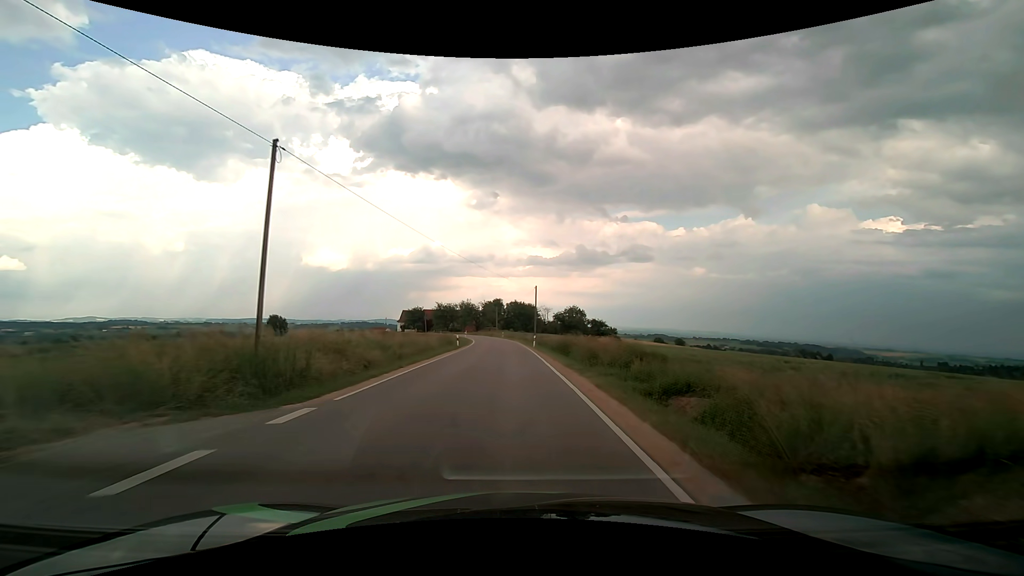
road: tertiary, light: Day
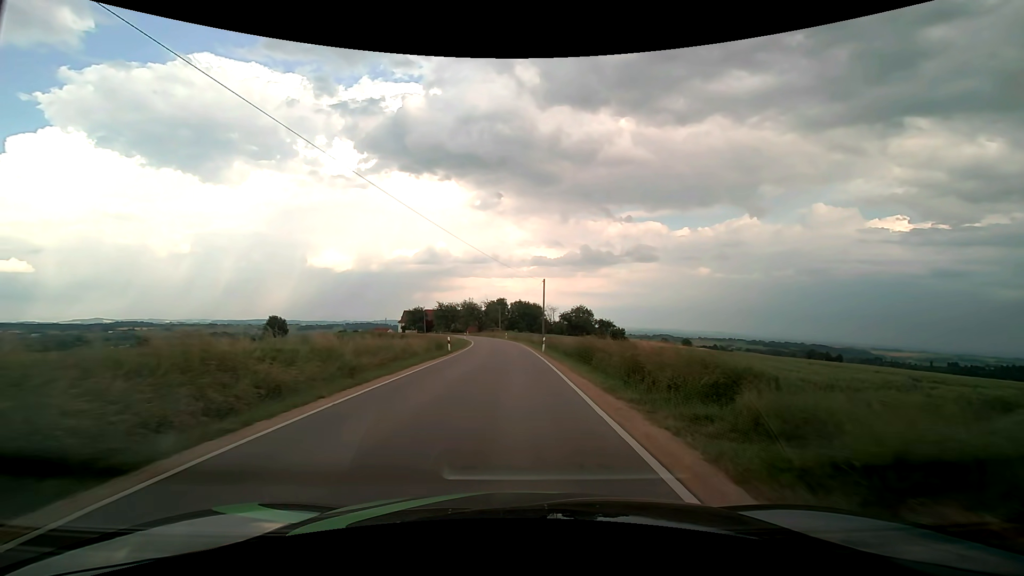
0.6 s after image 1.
(0.0, +7.8) m; -1°
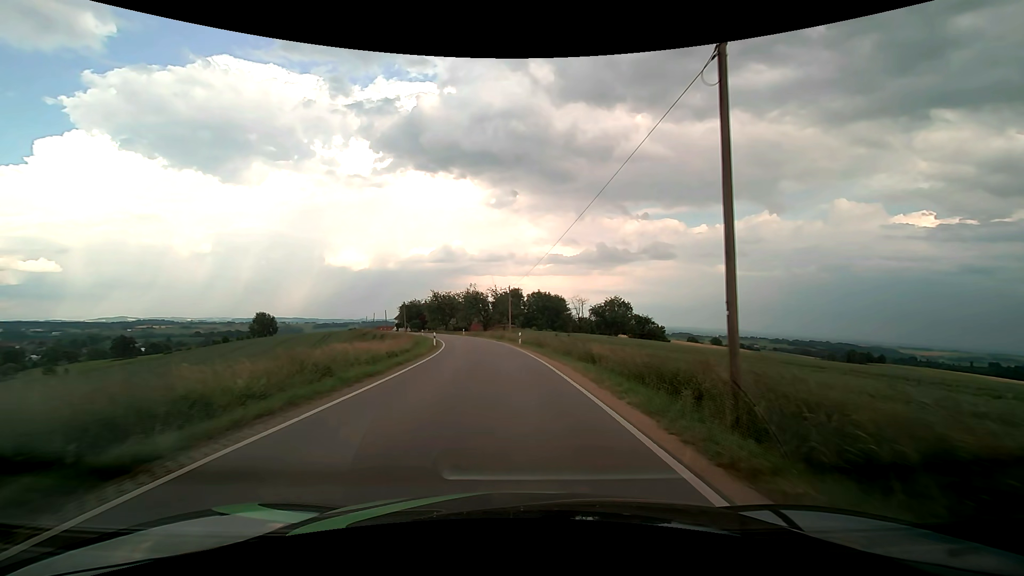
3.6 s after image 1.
(-0.6, +38.7) m; -2°
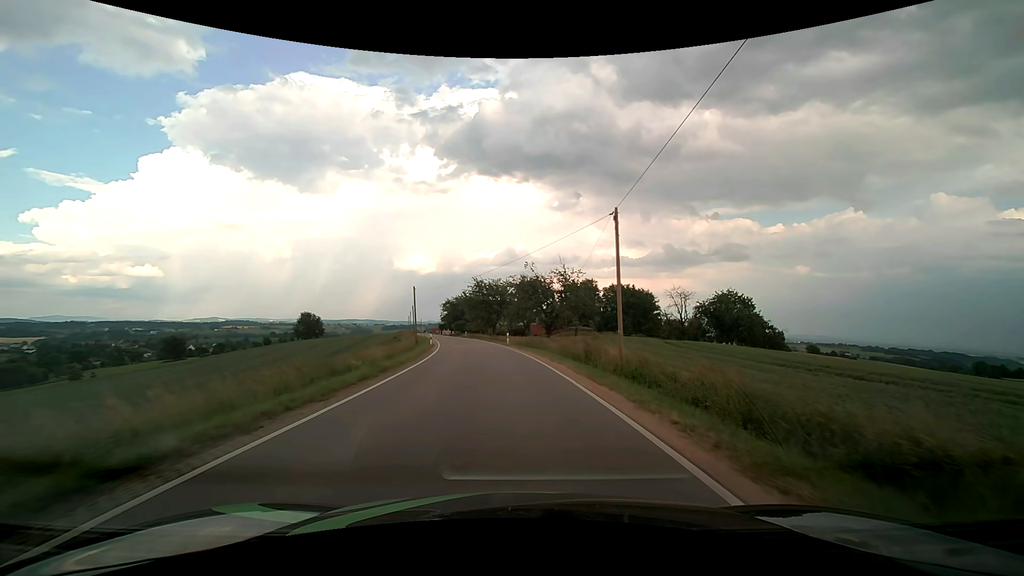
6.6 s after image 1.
(-2.1, +36.6) m; -7°
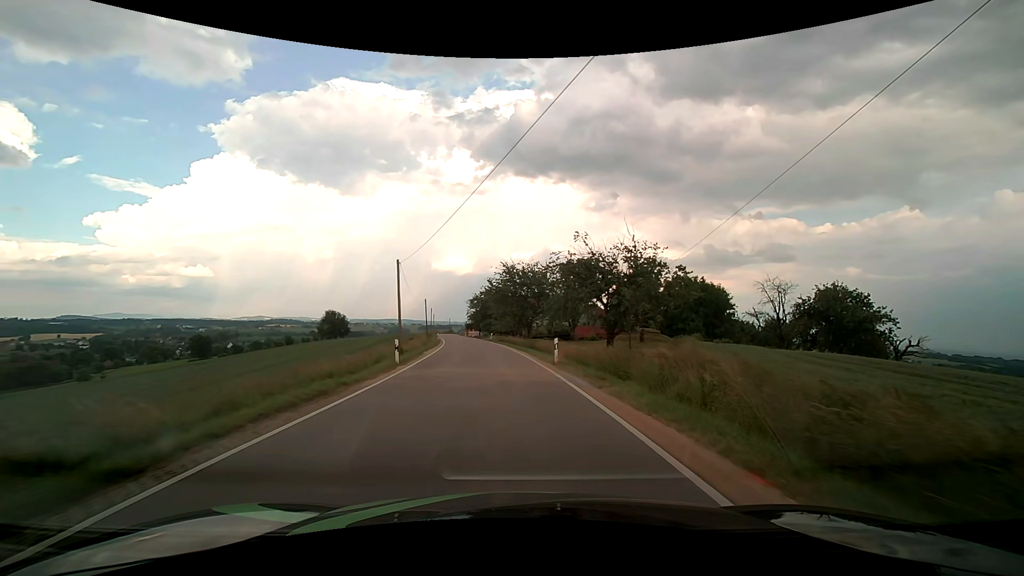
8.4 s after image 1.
(-0.8, +21.6) m; -4°
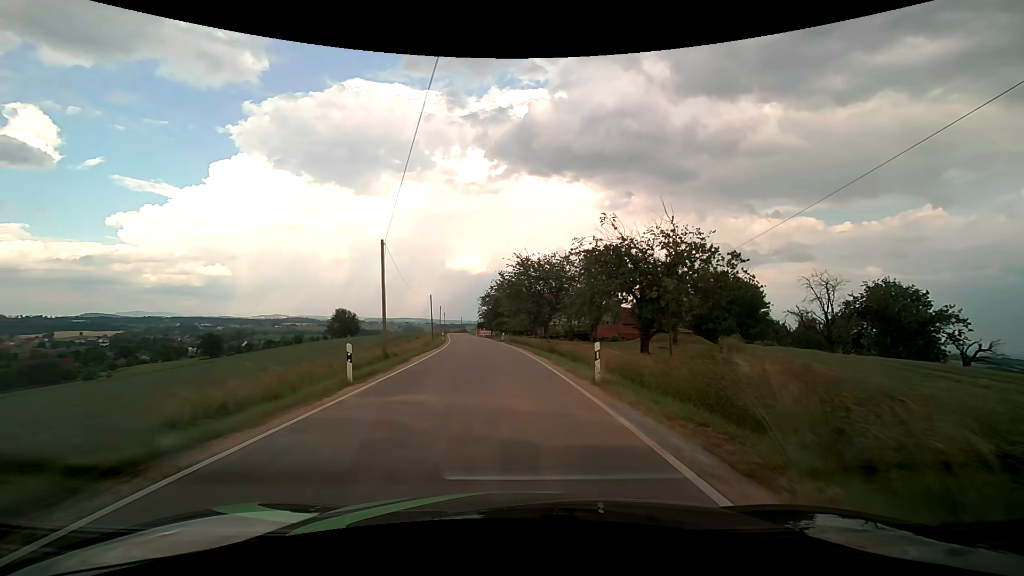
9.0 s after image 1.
(-0.1, +7.2) m; -2°
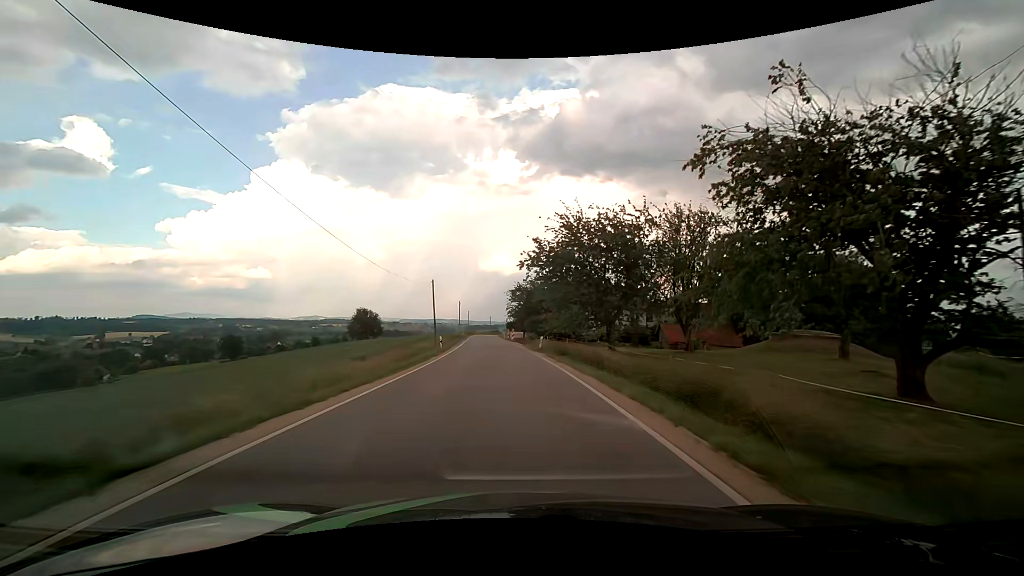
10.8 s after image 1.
(-0.8, +21.7) m; -4°
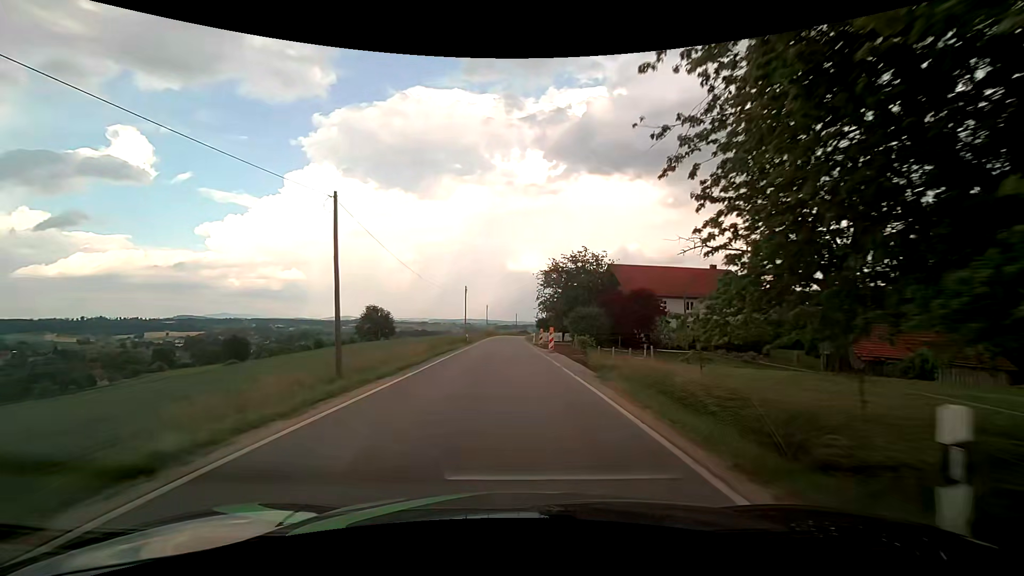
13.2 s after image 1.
(-0.8, +29.3) m; -3°
(0, +10) (0, +20) (0, +30) (-1, +40) (-1, +50) (-1, +60) (-1, +70) (-1, +80) (-1, +90) (0, +100) m
